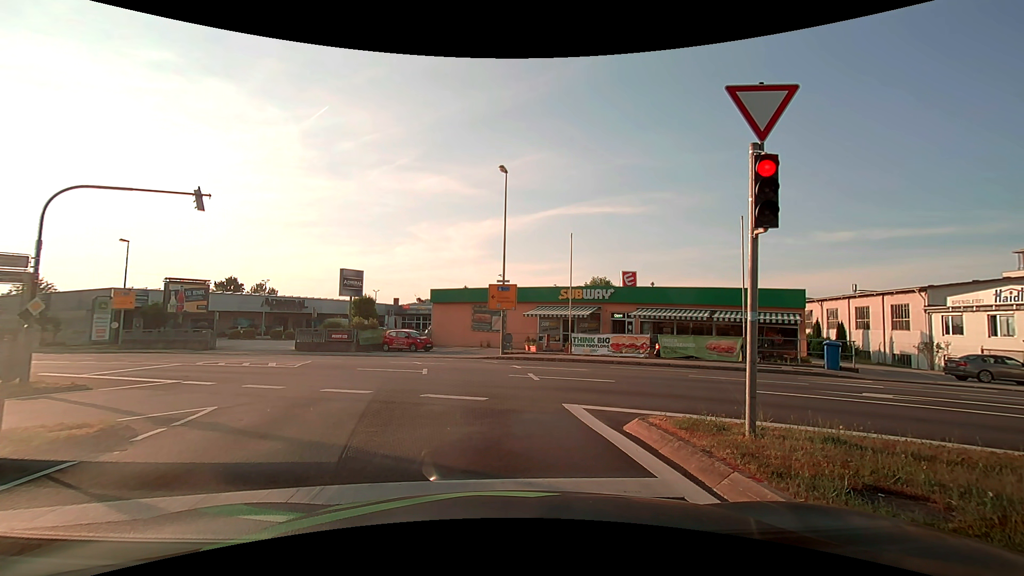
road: tertiary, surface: asphalt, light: Day
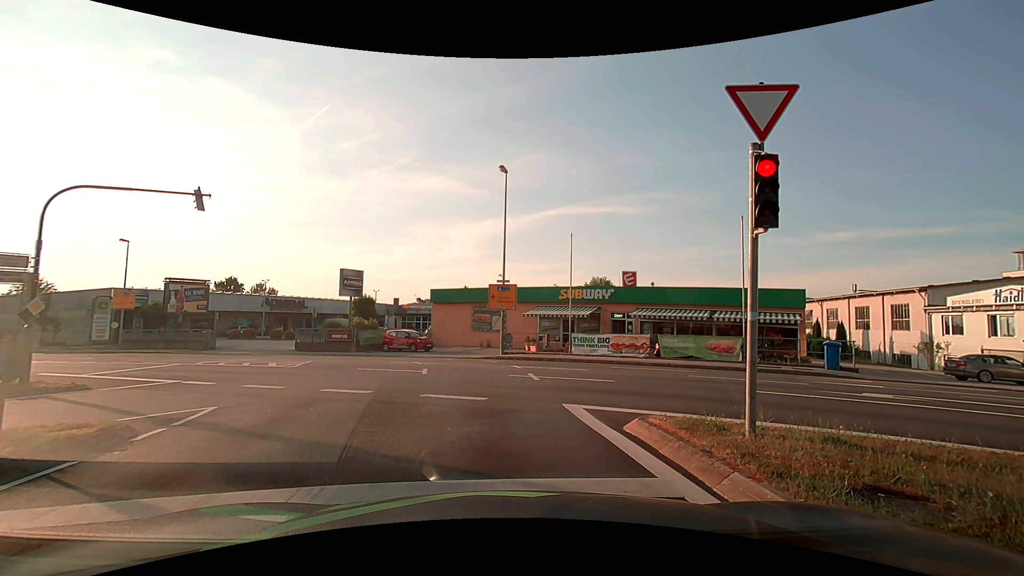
(0.0, 0.0) m; 0°
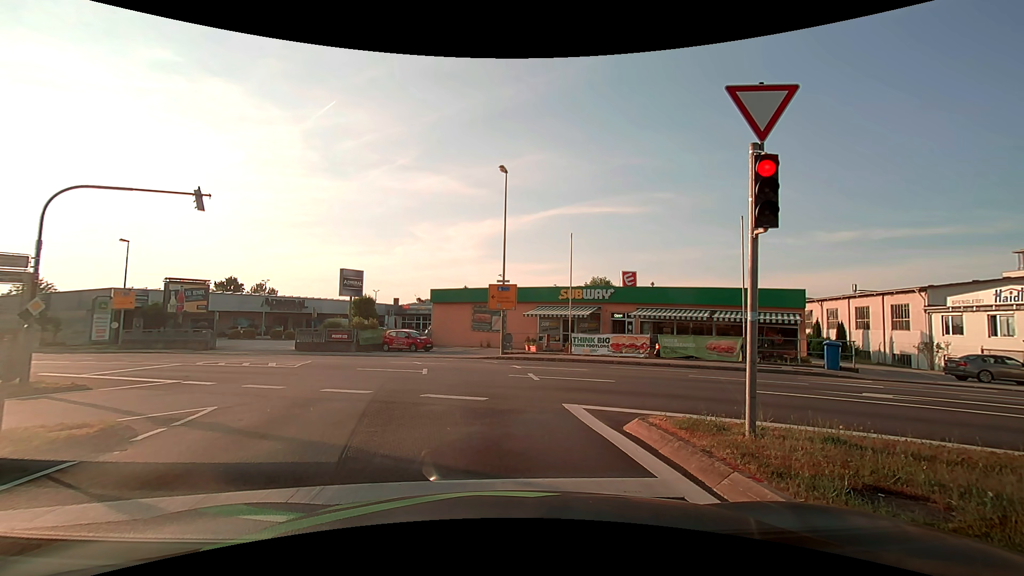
(0.0, 0.0) m; 0°
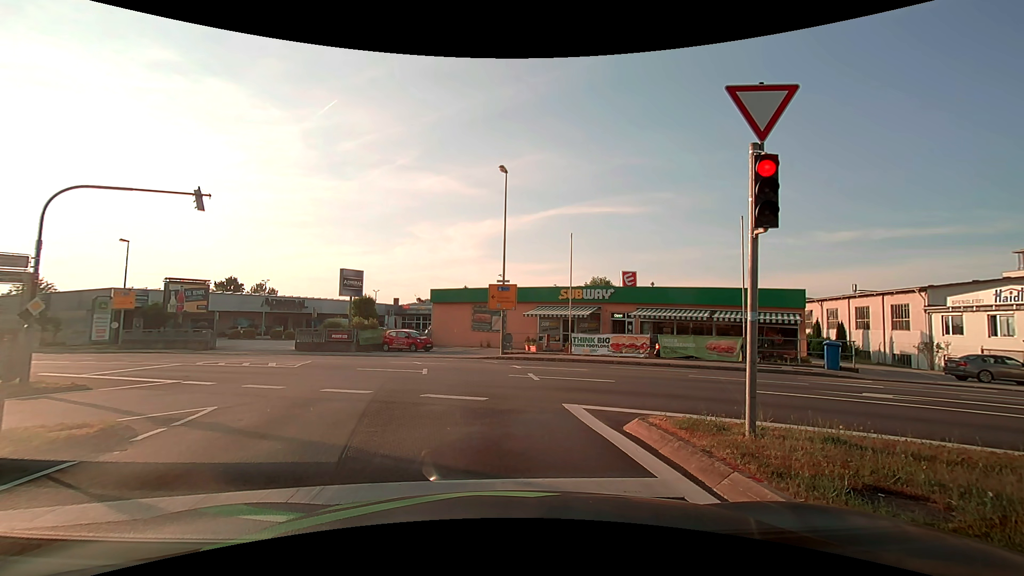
(0.0, 0.0) m; 0°
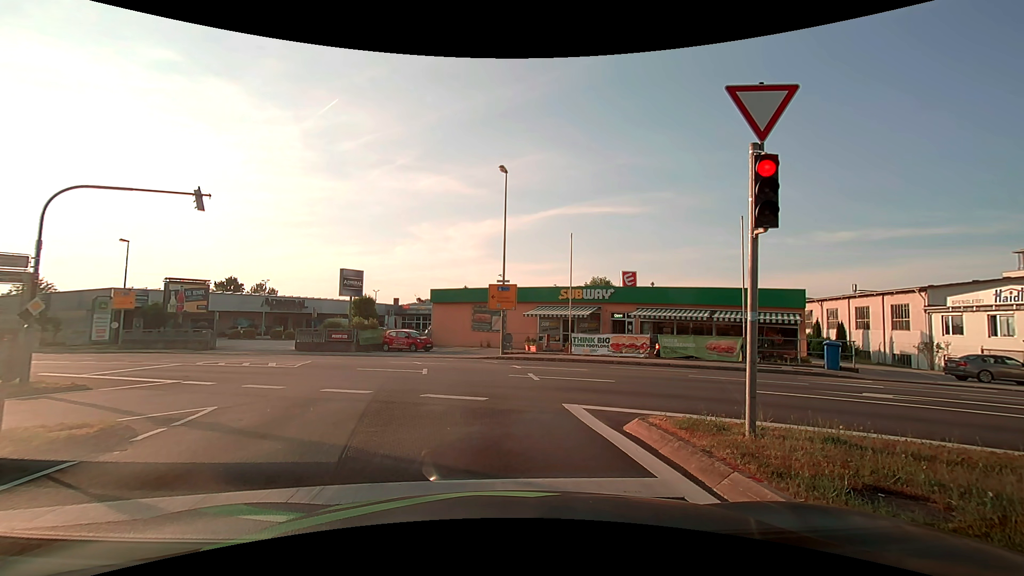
(0.0, 0.0) m; 0°
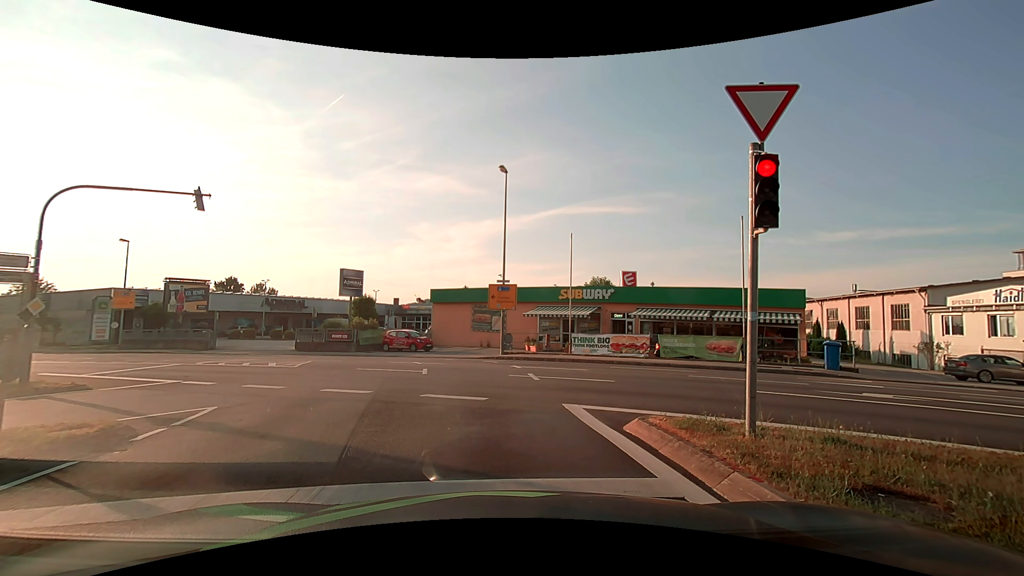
(0.0, 0.0) m; 0°
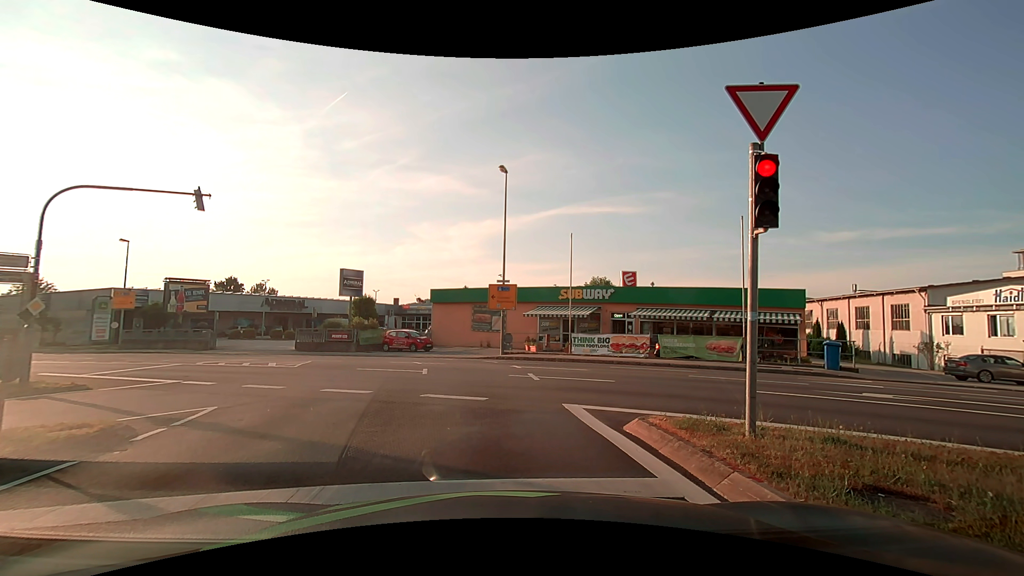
(0.0, 0.0) m; 0°
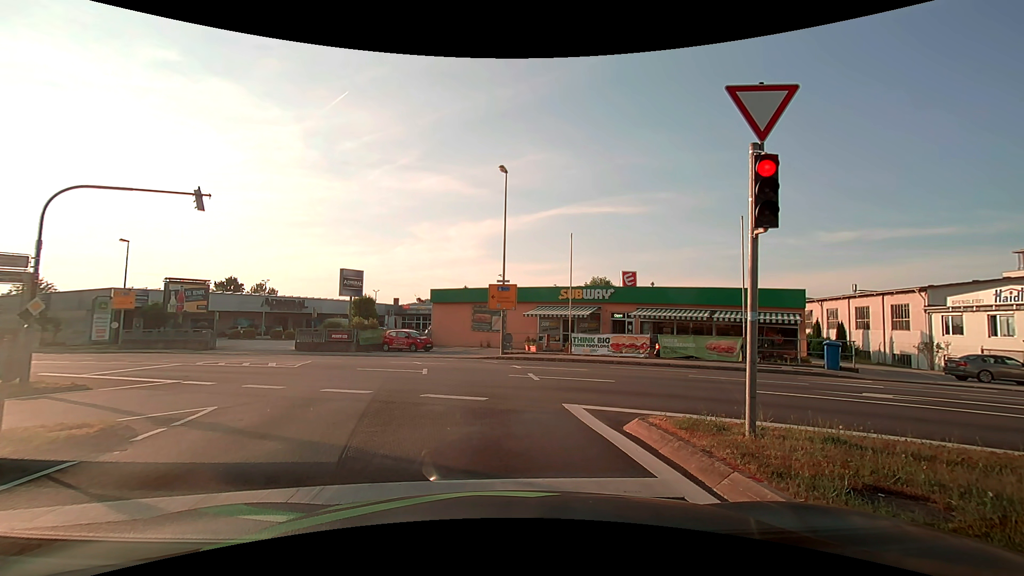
(0.0, 0.0) m; 0°
(0, +10) (-1, +20) (-5, +29) (-13, +35) (-21, +40) (-30, +45) (-39, +50) (-48, +55) (-56, +60) (-65, +64) m
